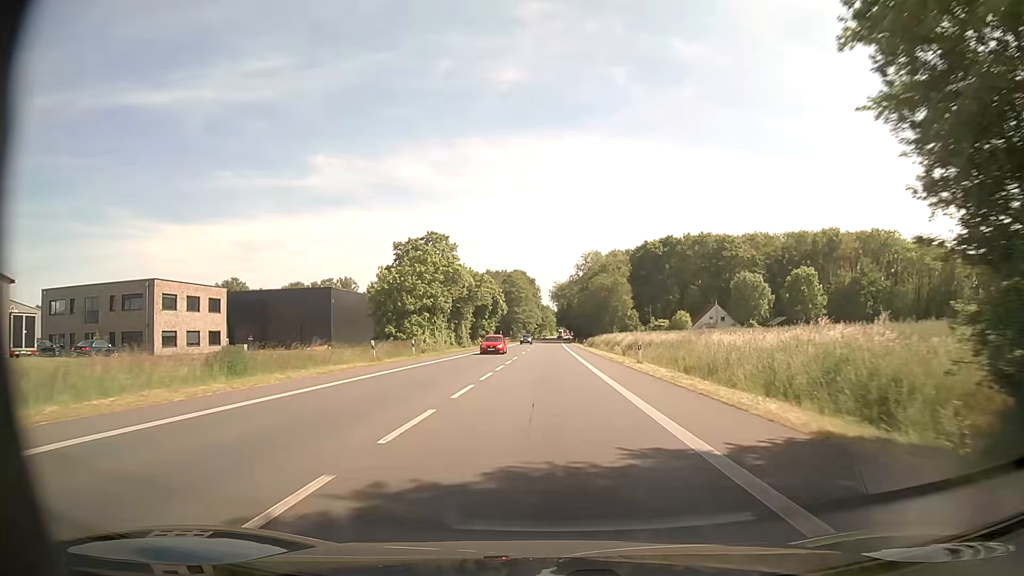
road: primary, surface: asphalt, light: Day
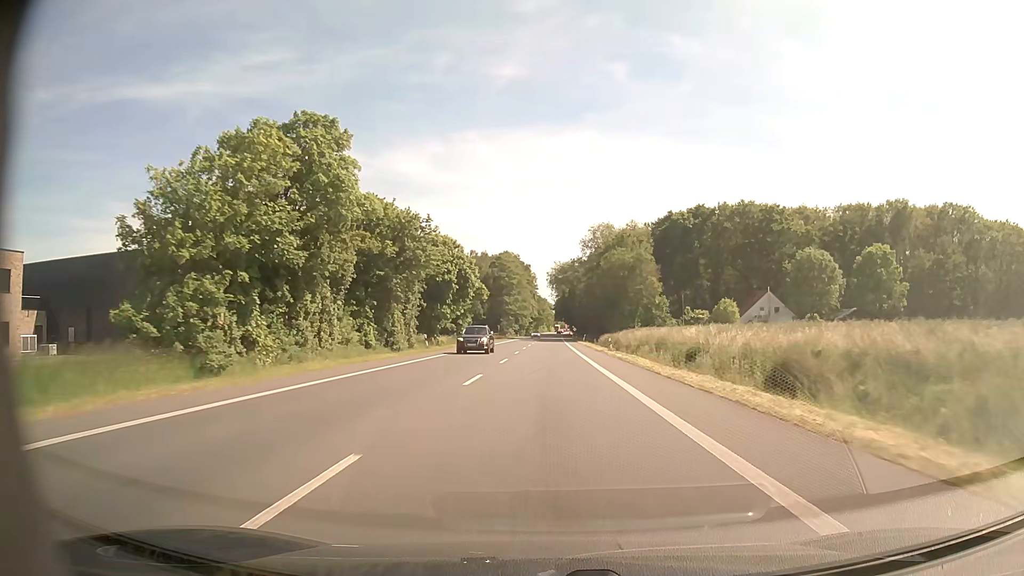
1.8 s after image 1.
(+0.1, +36.3) m; 0°
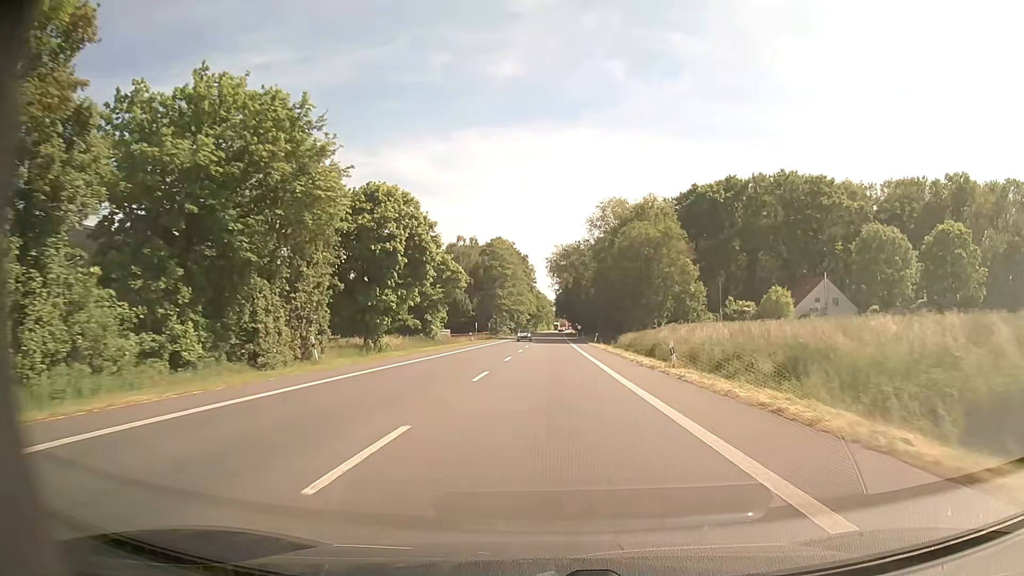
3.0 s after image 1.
(0.0, +23.1) m; 0°
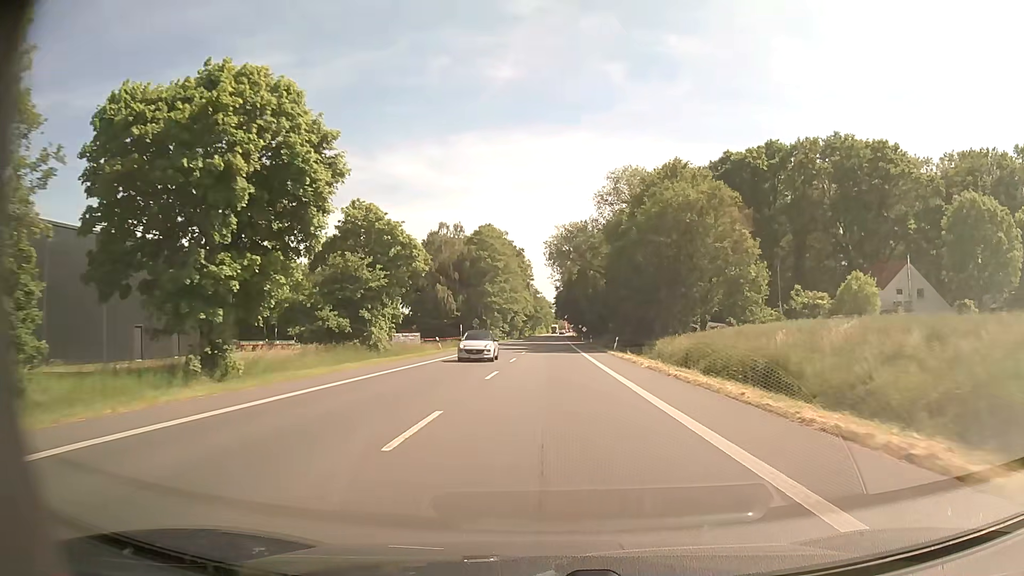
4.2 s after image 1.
(0.0, +21.9) m; 0°
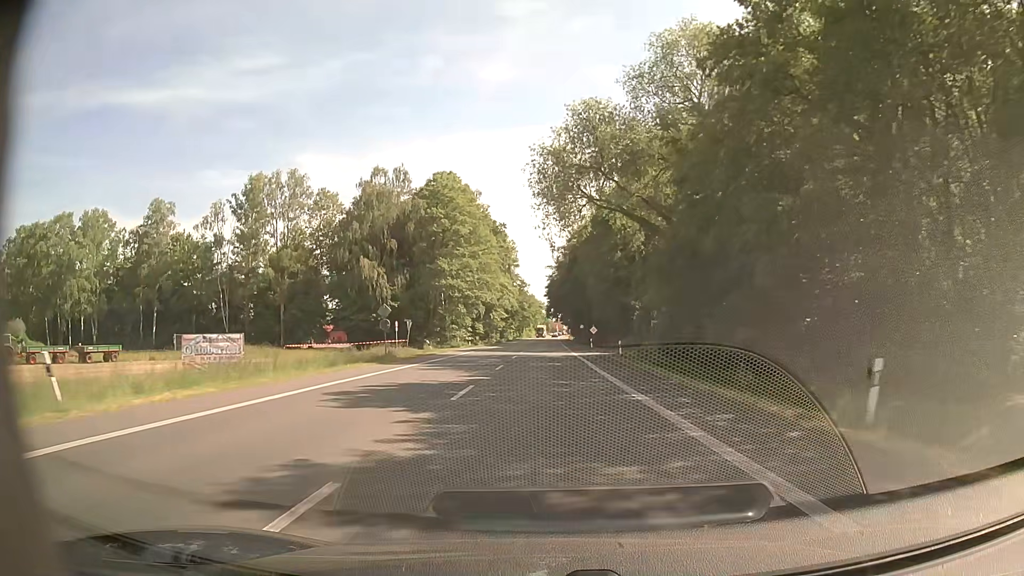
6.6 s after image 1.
(+0.1, +42.1) m; +1°
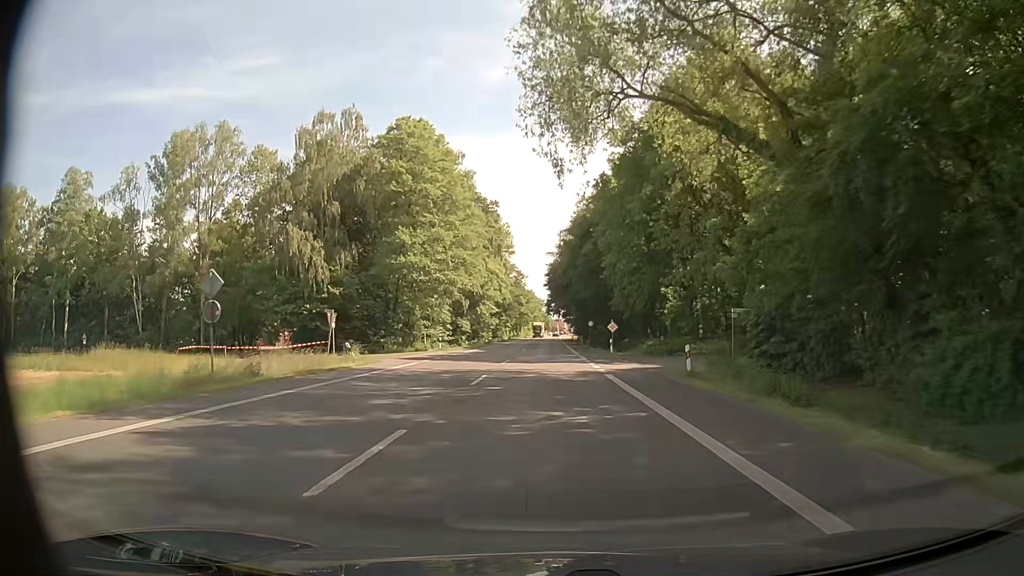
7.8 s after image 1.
(0.0, +20.8) m; 0°
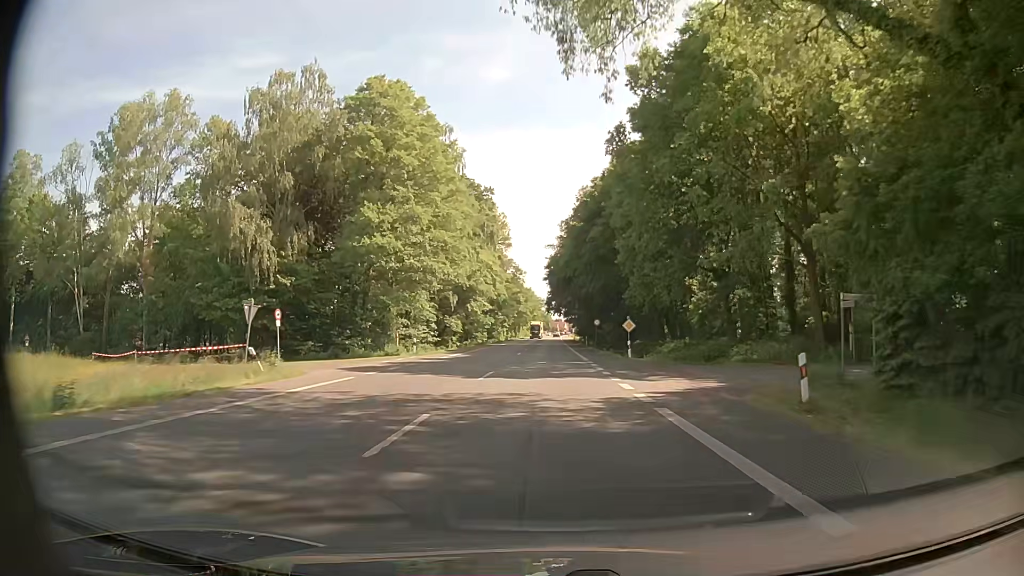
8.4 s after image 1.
(0.0, +10.4) m; 0°
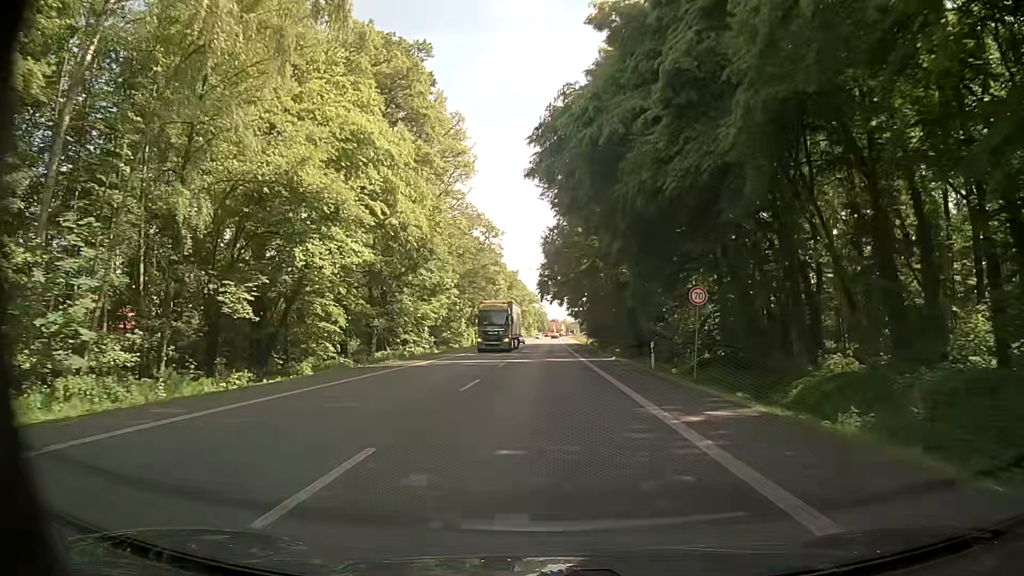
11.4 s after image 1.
(+0.3, +51.6) m; 0°
(0, +10) (0, +20) (0, +30) (0, +40) (0, +50) (0, +60) (0, +70) (0, +80) (0, +90) (0, +100) m
